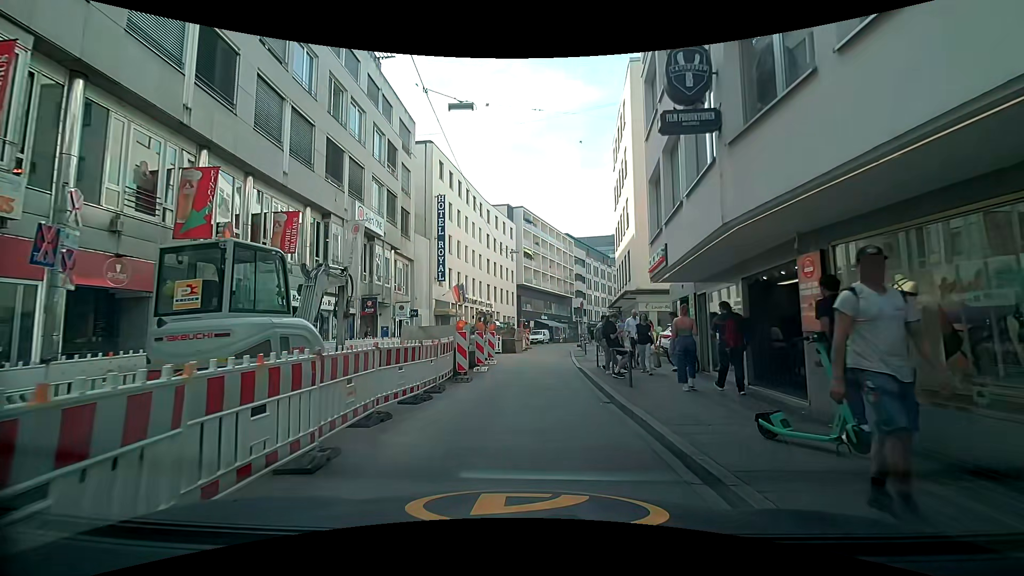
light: Day
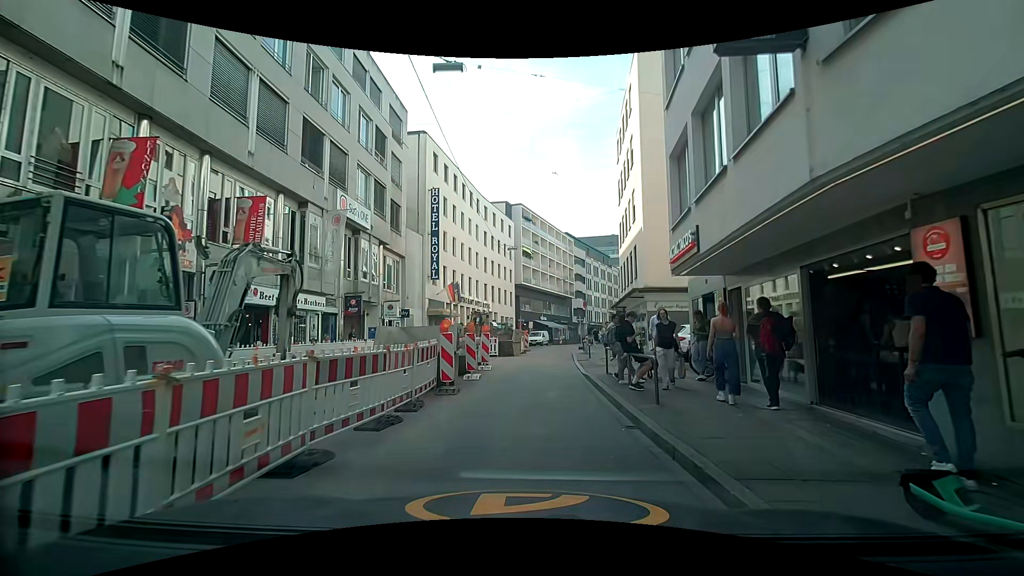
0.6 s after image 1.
(0.0, +2.2) m; 0°
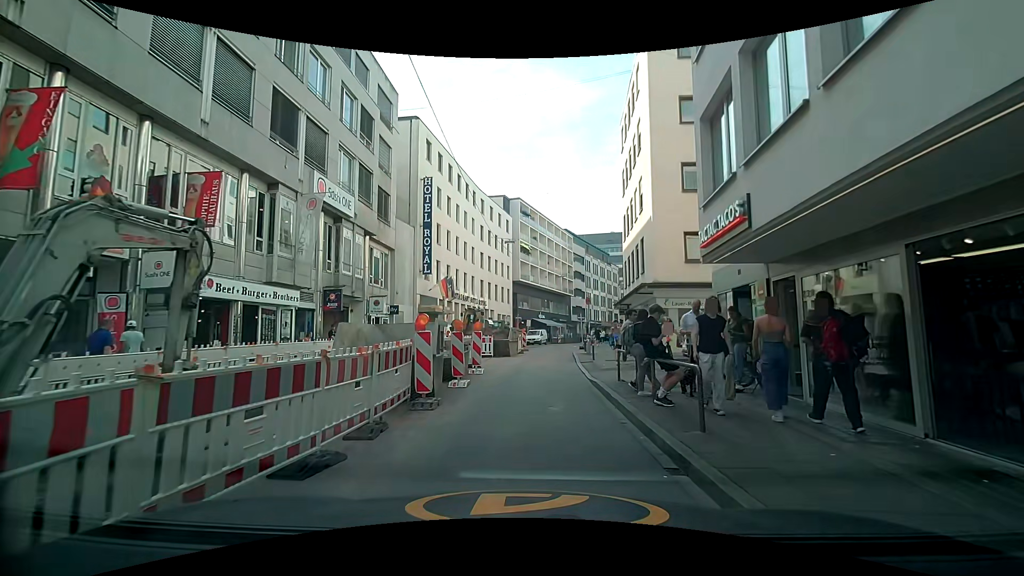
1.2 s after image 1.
(0.0, +2.2) m; 0°
